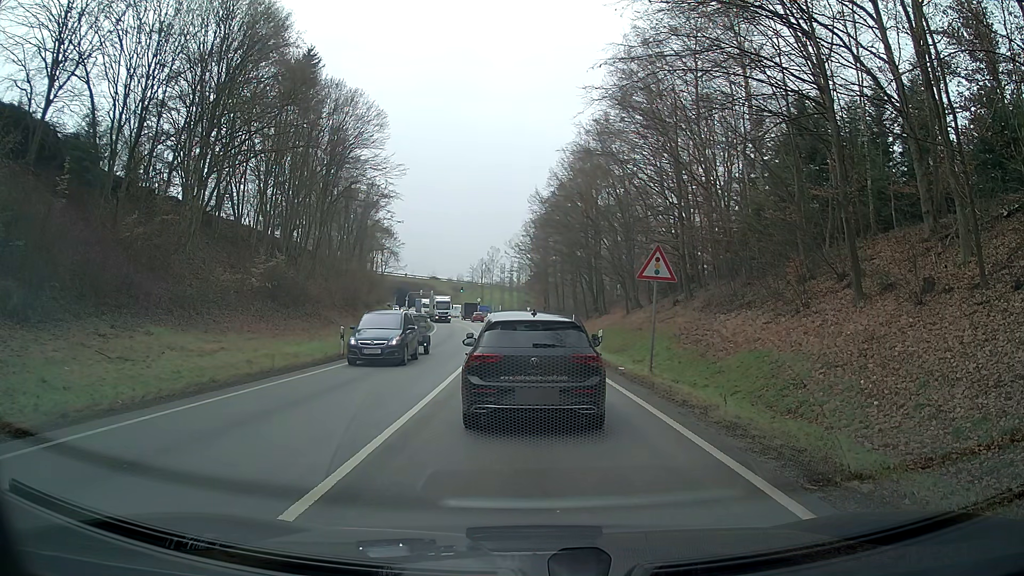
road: primary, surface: asphalt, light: Day
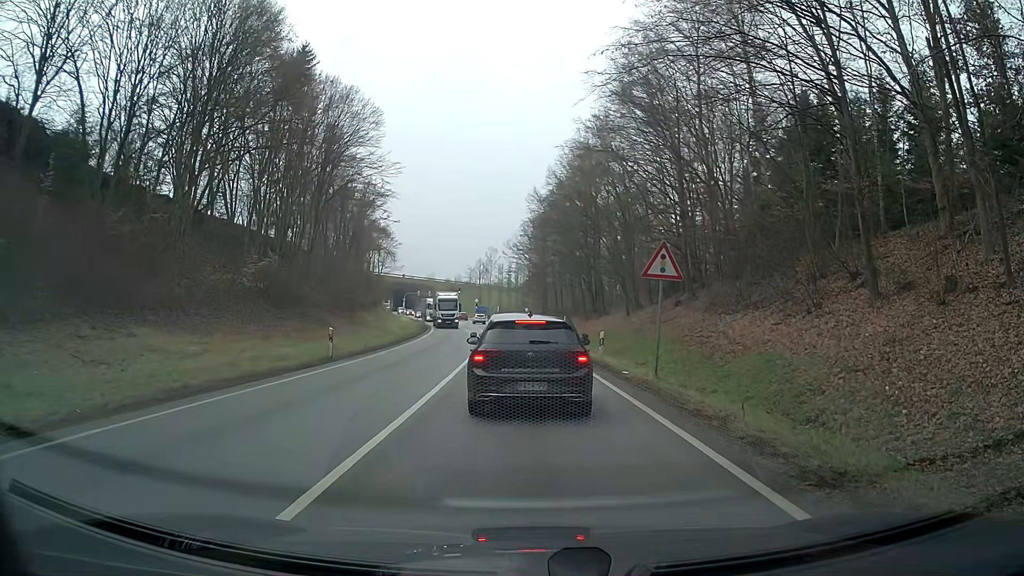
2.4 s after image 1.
(0.0, +1.1) m; 0°
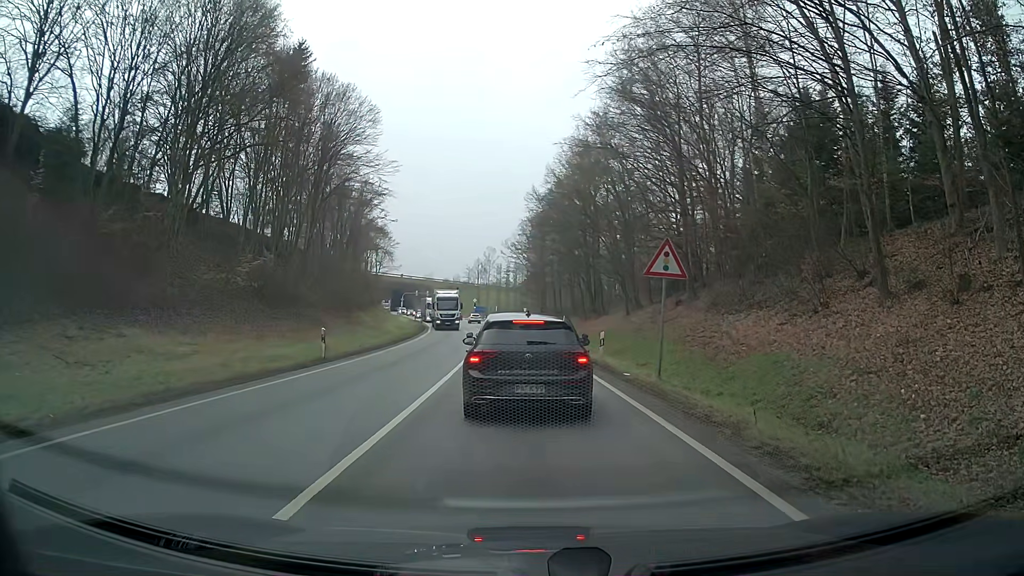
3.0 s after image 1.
(0.0, +0.7) m; 0°
